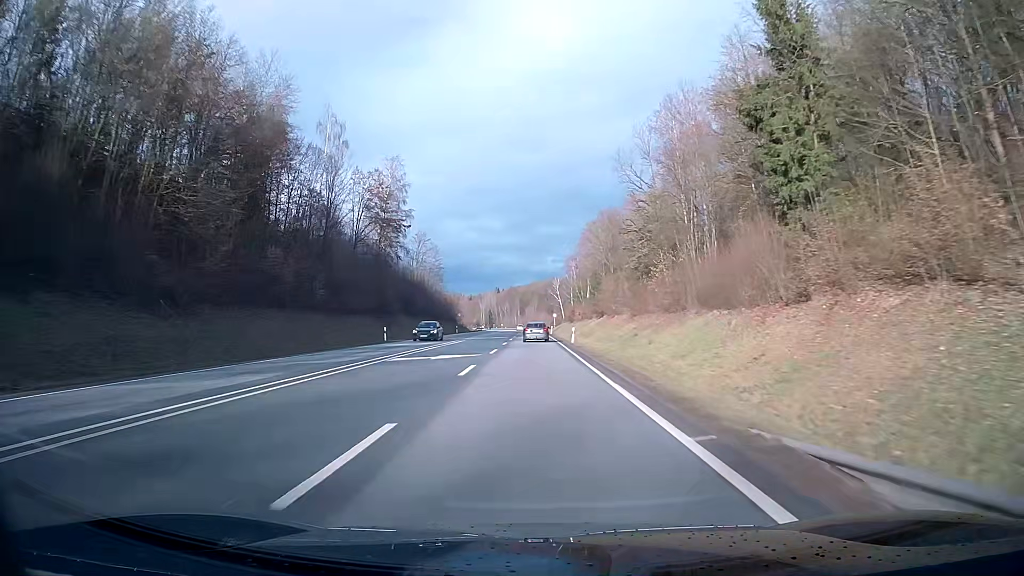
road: primary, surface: asphalt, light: Day
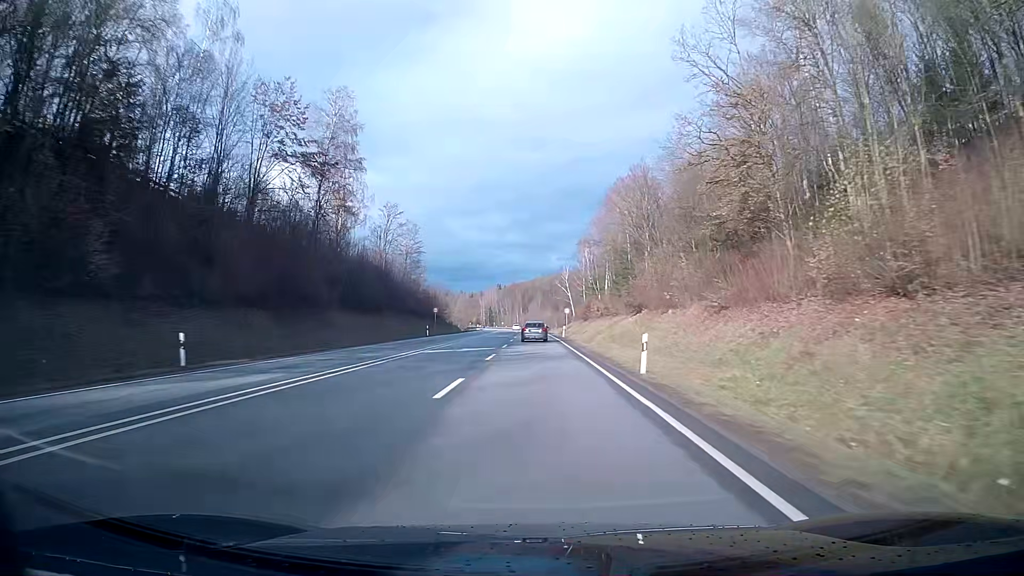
(0.0, +29.3) m; 0°
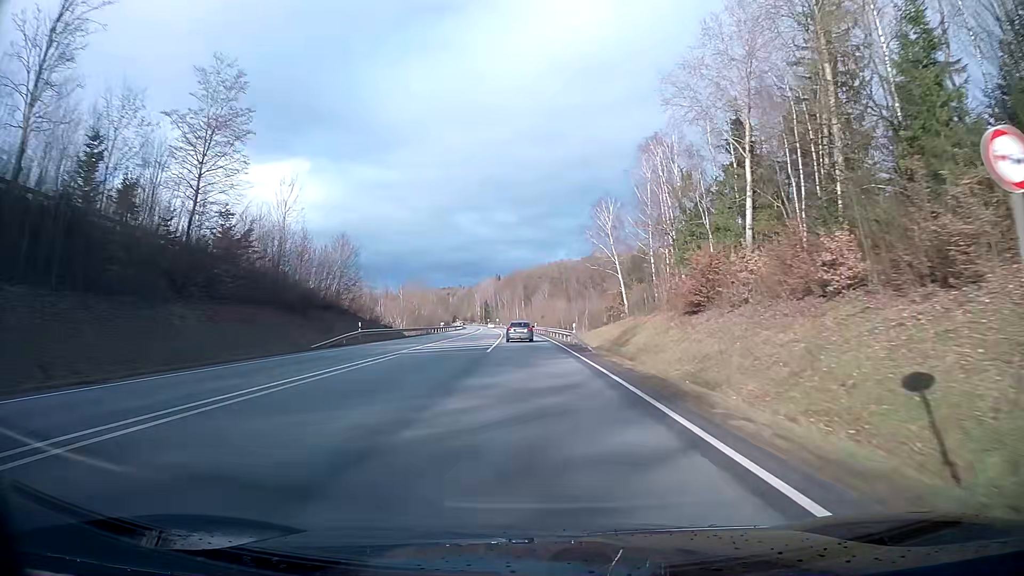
(-0.3, +72.8) m; 0°
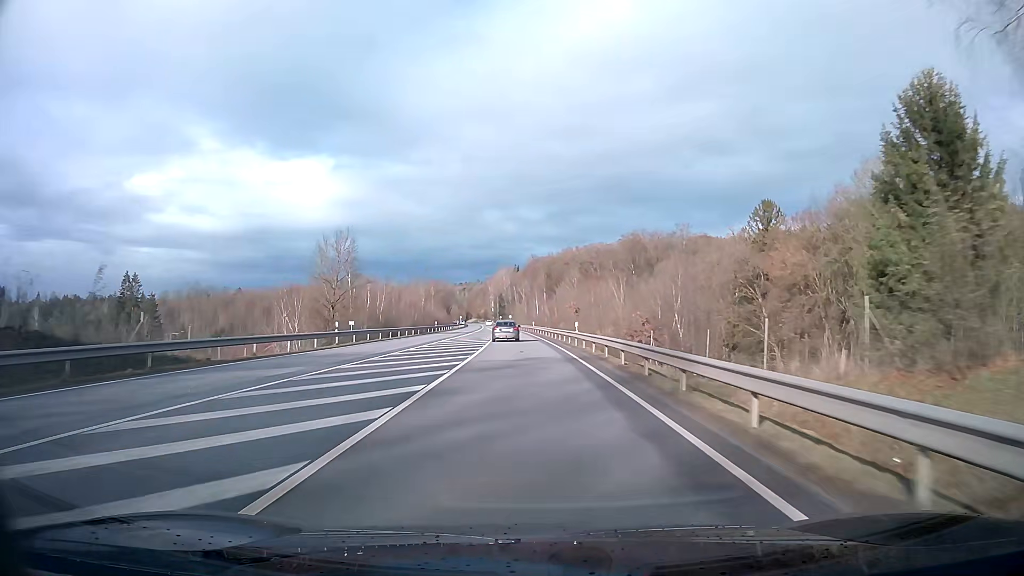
(-0.8, +58.2) m; -2°
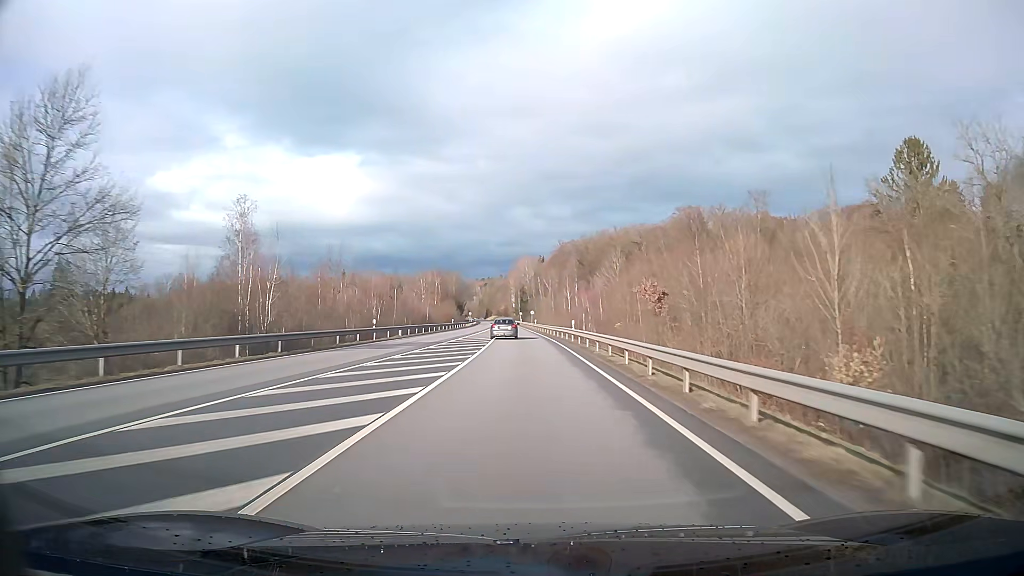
(-0.8, +43.8) m; -2°
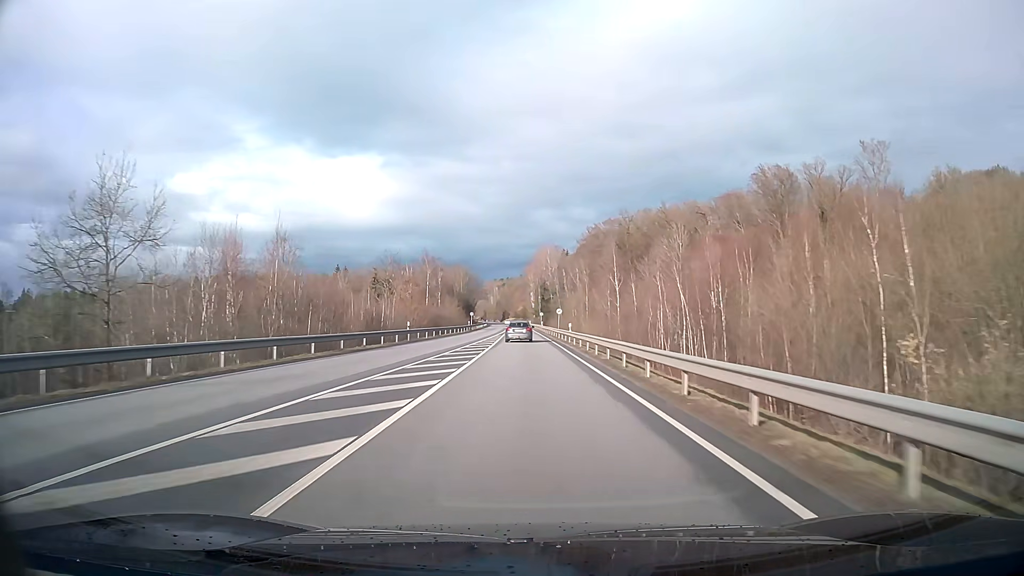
(-0.7, +44.1) m; -2°
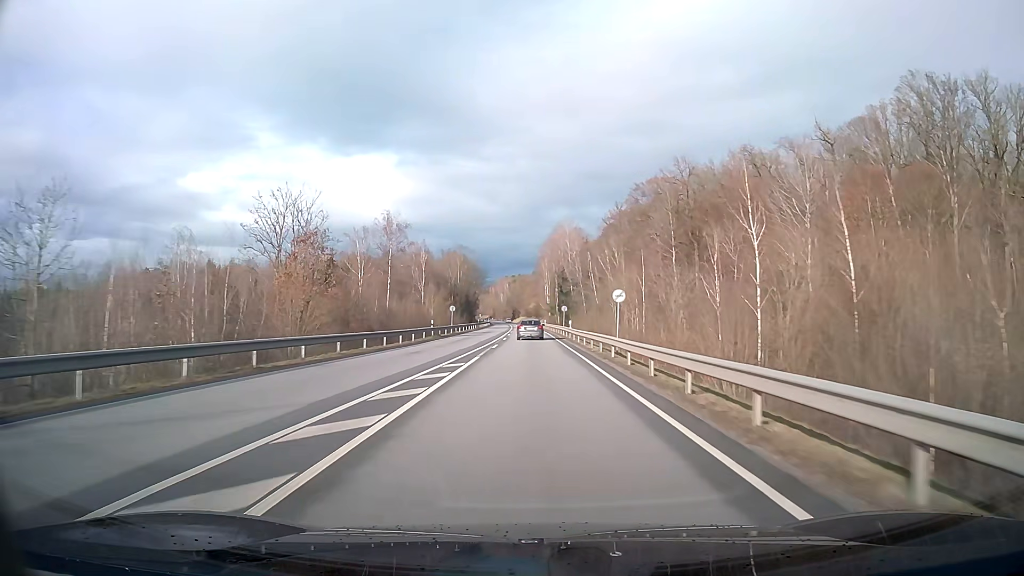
(-0.4, +44.4) m; -1°
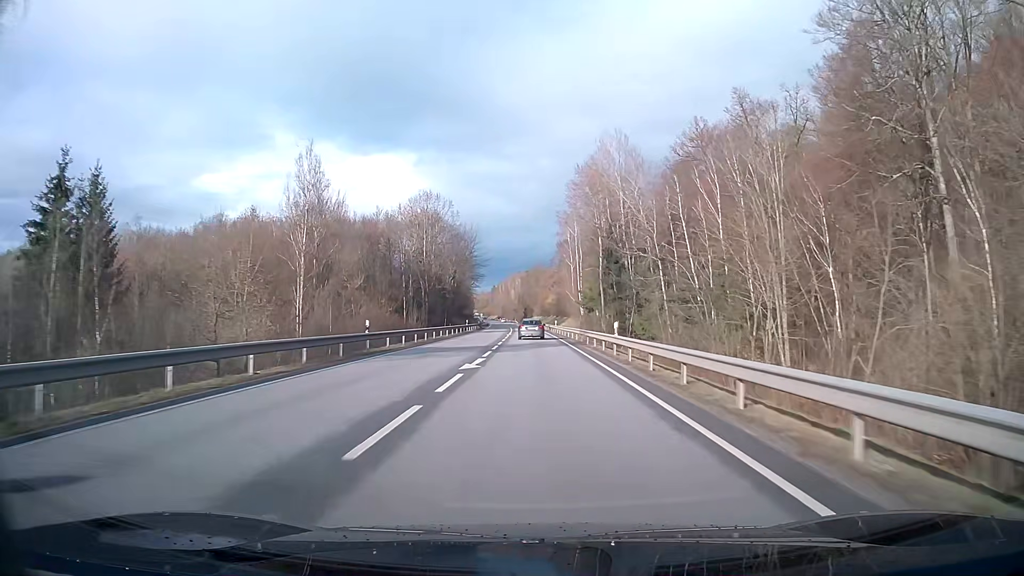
(-0.8, +74.9) m; -1°
(0, +10) (0, +20) (0, +30) (0, +40) (0, +50) (0, +60) (-1, +70) (-1, +80) (-1, +90) (-1, +100) m
